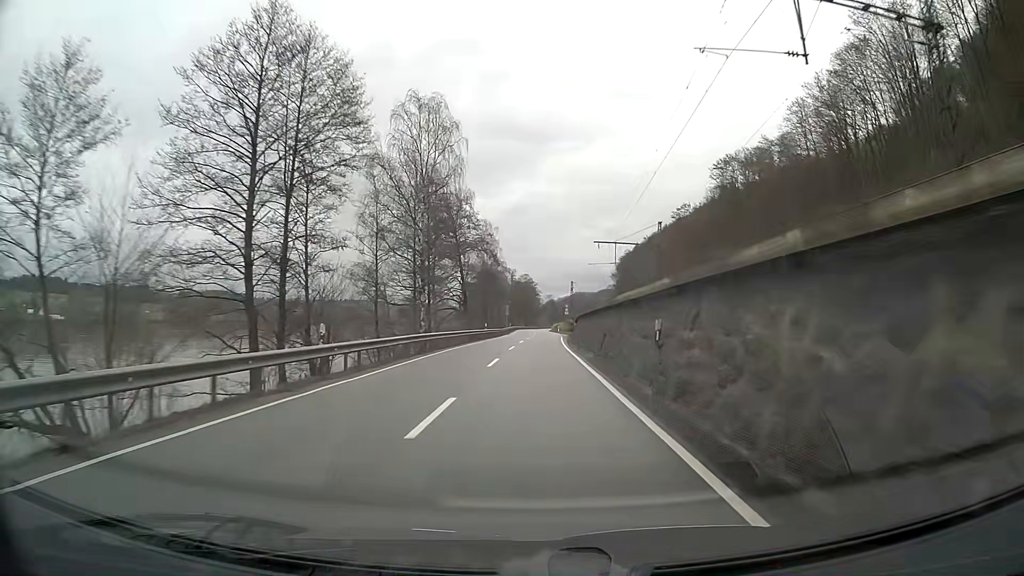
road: primary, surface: asphalt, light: Day
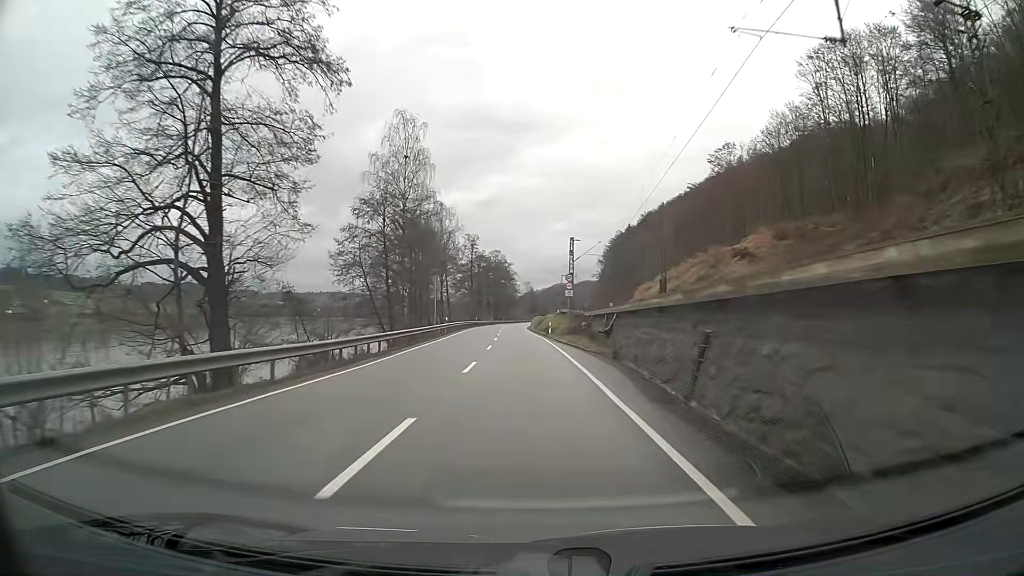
(+1.2, +62.4) m; +2°
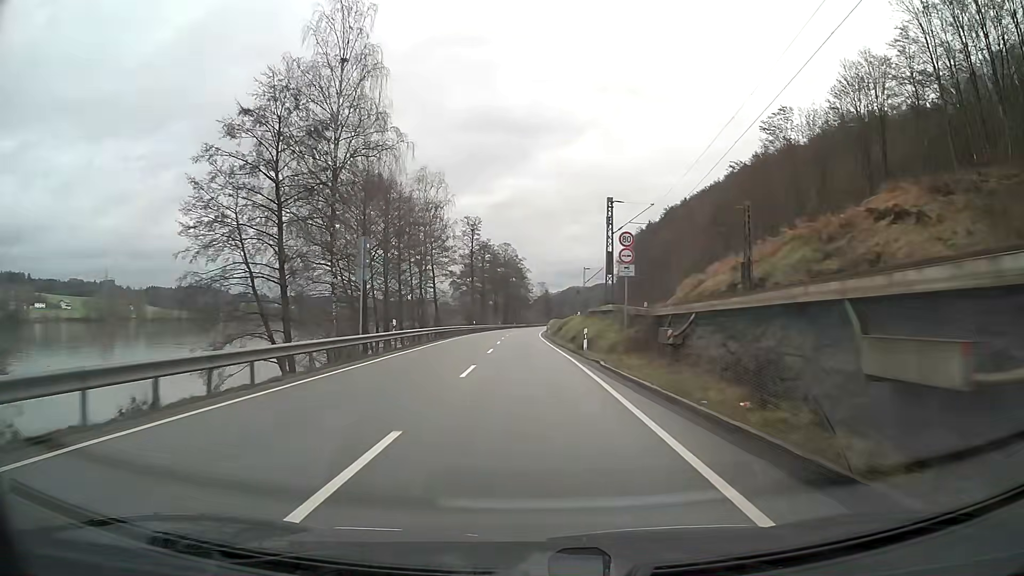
(-0.3, +25.1) m; -1°
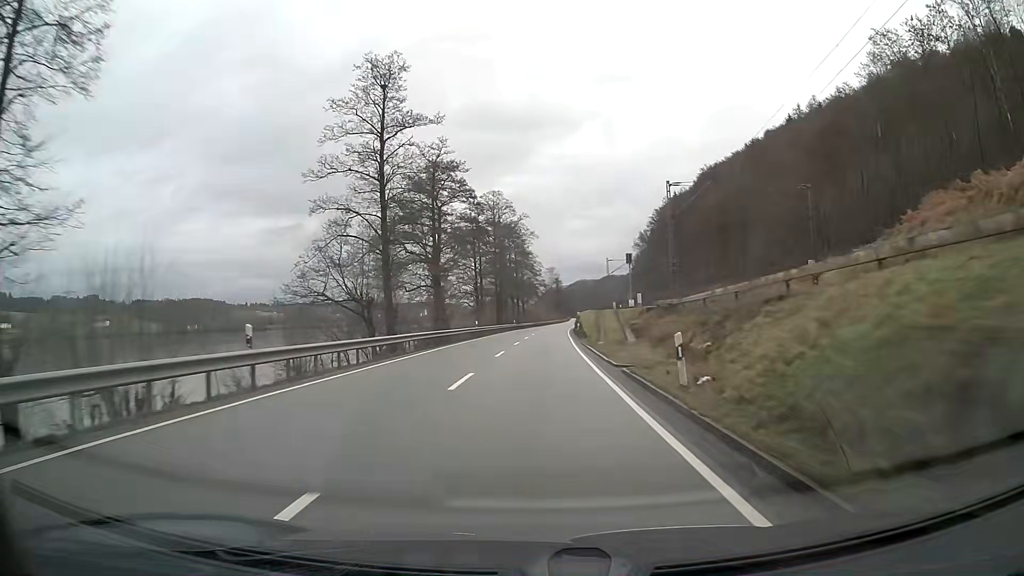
(-0.6, +62.8) m; 0°
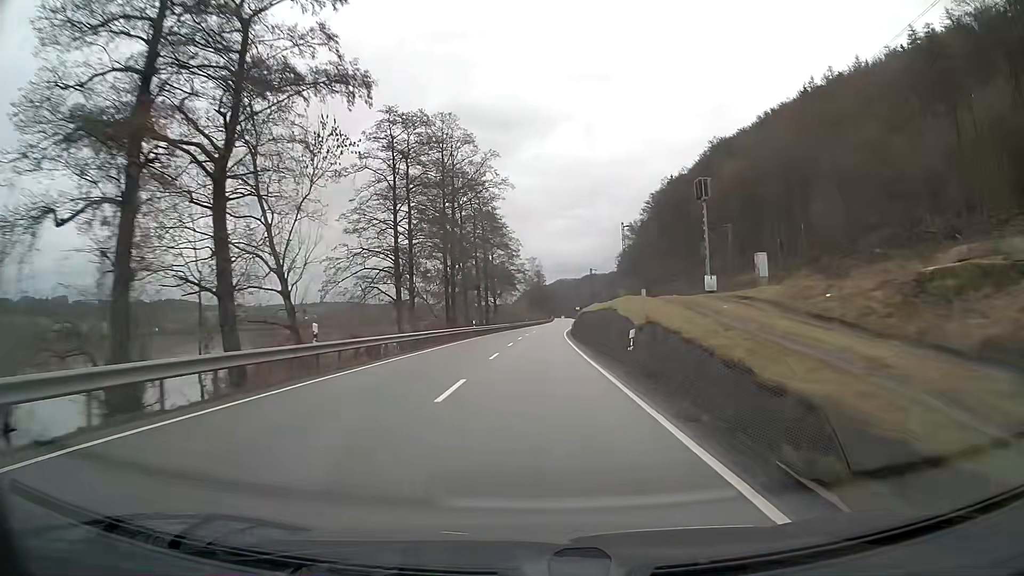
(+0.5, +37.7) m; +2°
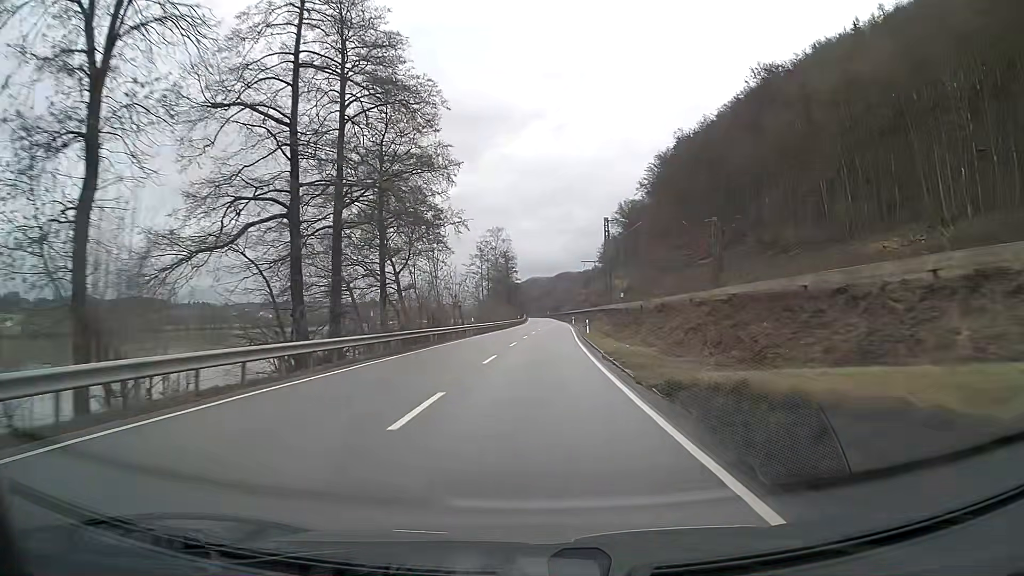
(+1.3, +62.7) m; +2°
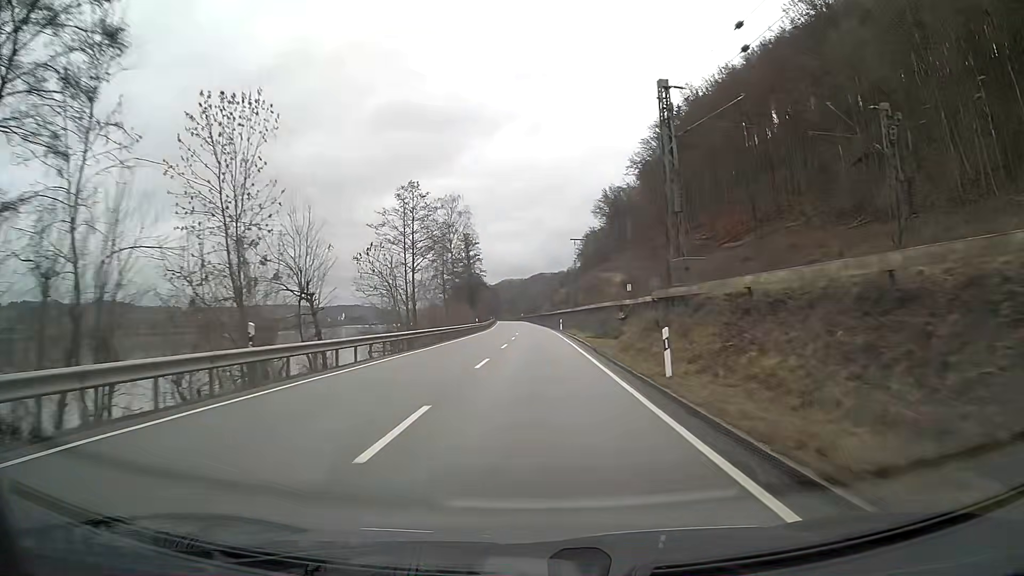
(+0.7, +37.5) m; +2°
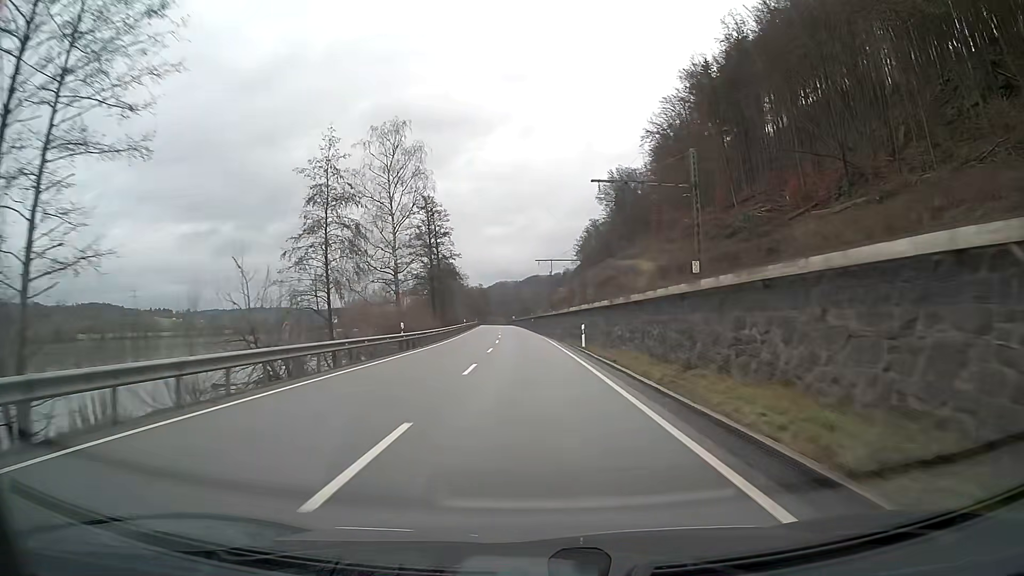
(+0.2, +37.4) m; 0°
